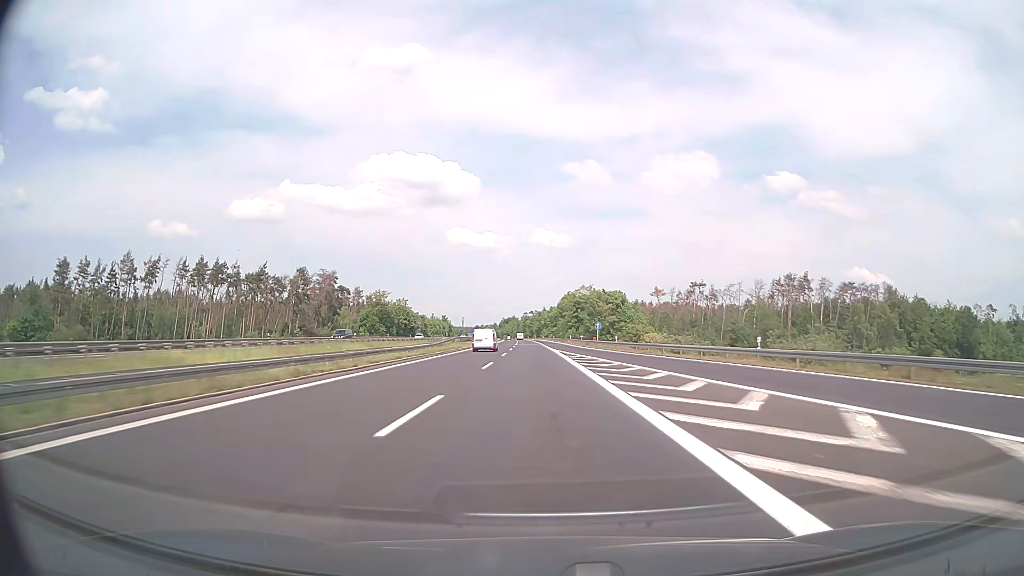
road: motorway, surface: asphalt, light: Day
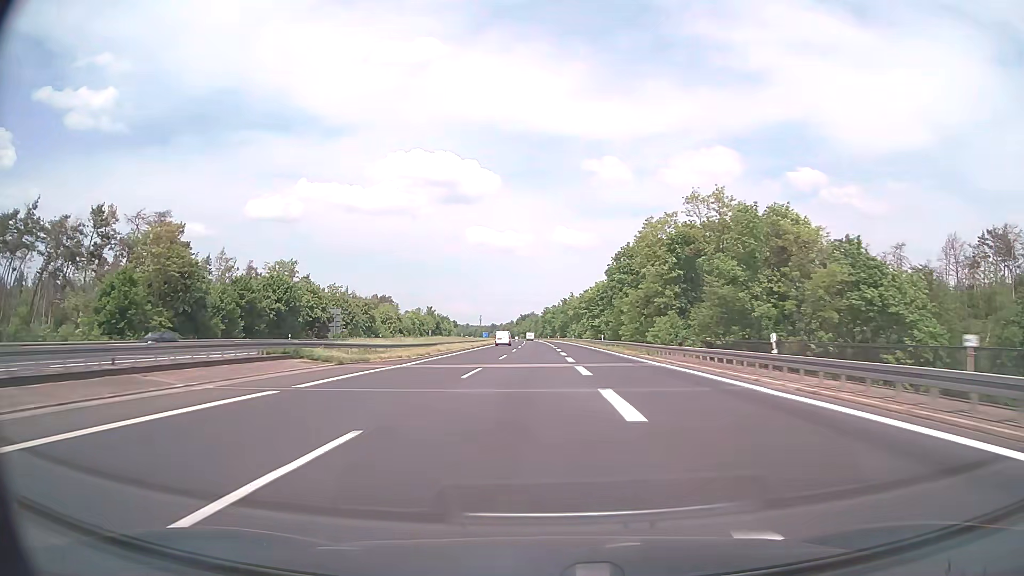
(-1.2, +95.3) m; -2°
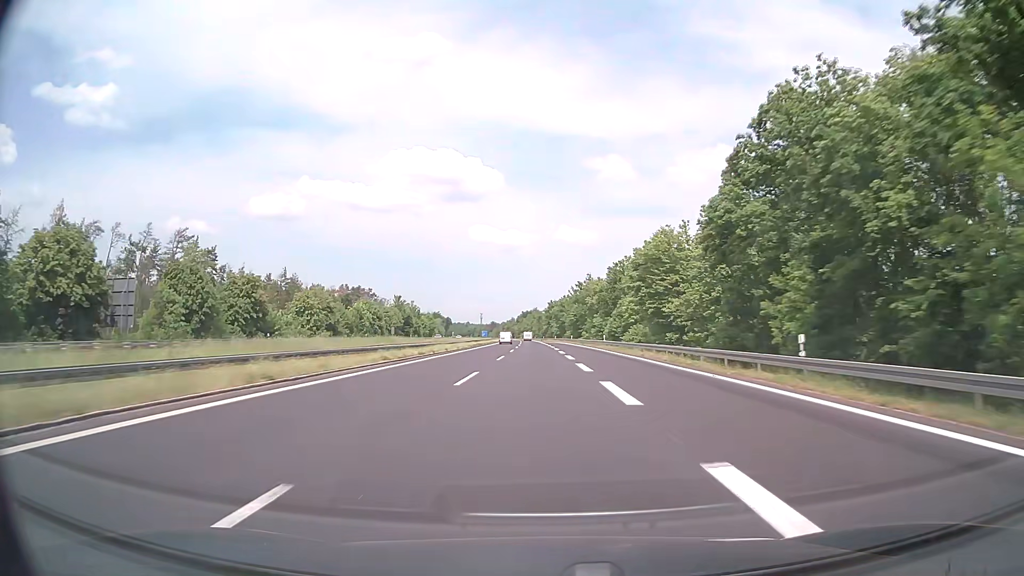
(-0.4, +57.2) m; 0°
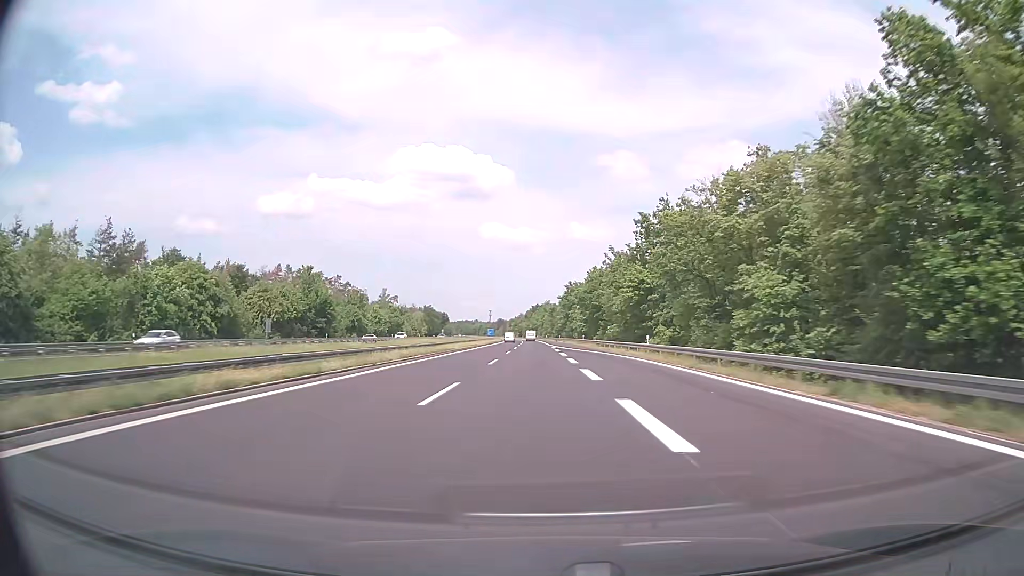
(-0.4, +76.3) m; -1°
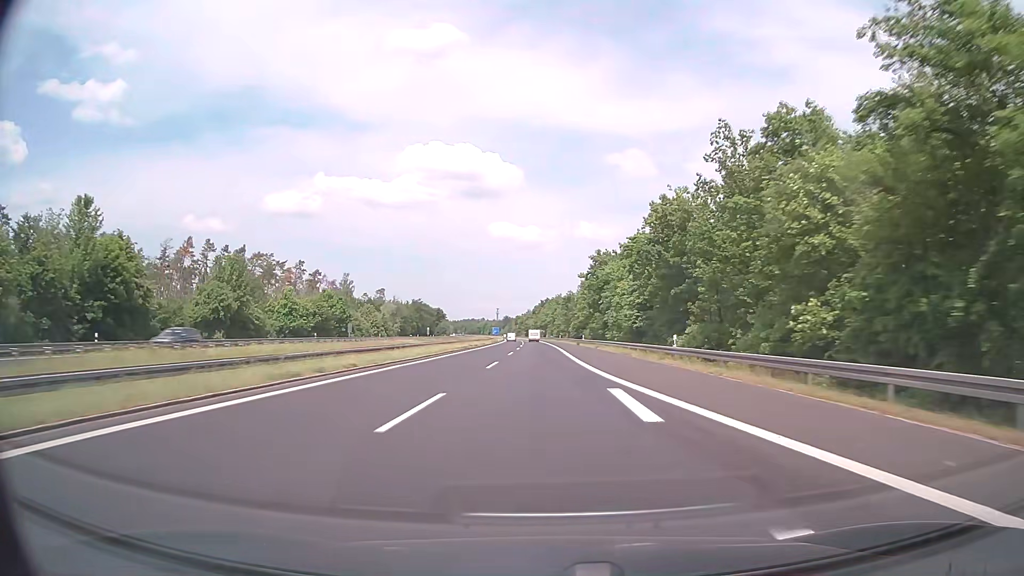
(-0.4, +57.2) m; -1°
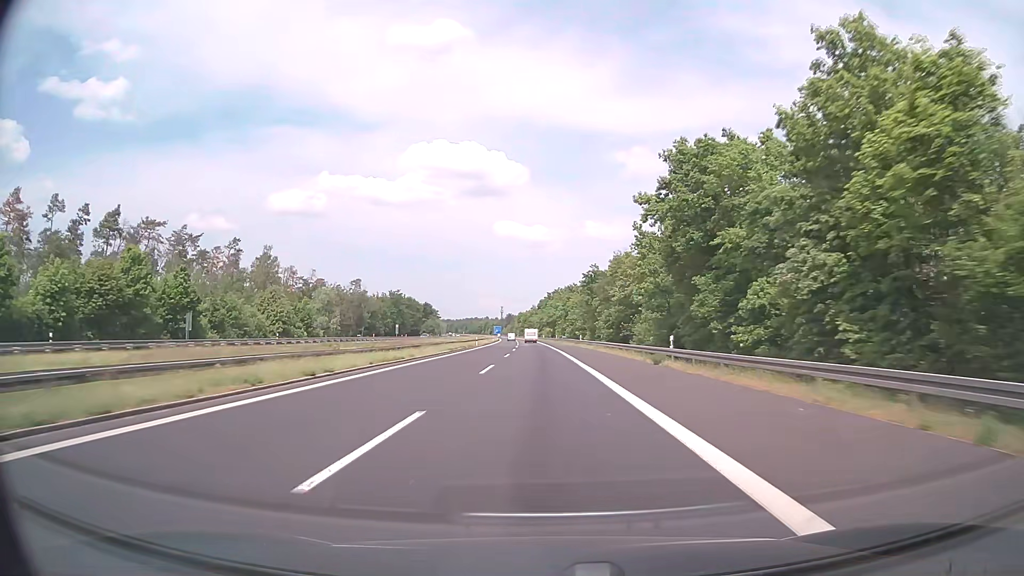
(-0.3, +57.3) m; -1°
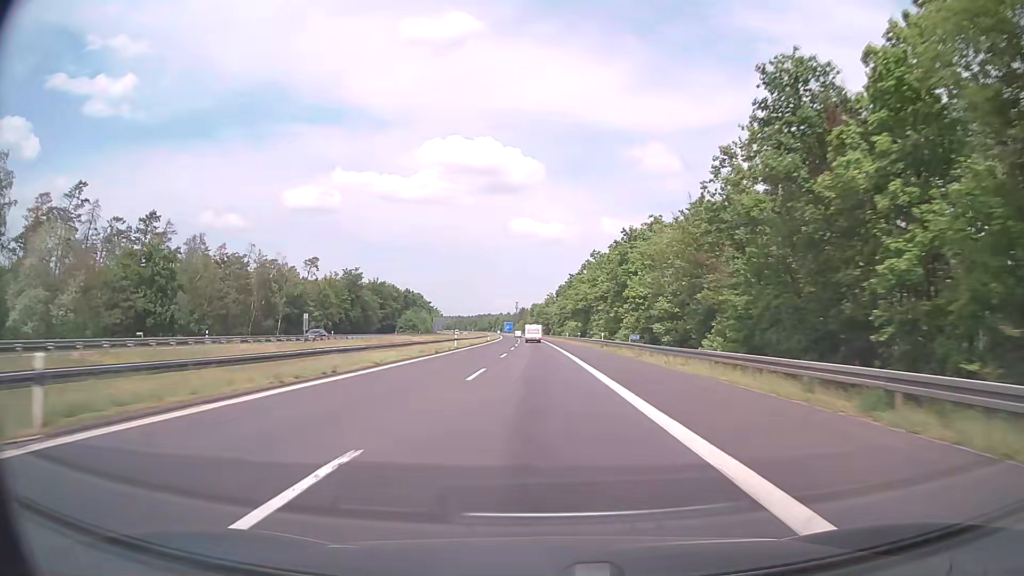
(-1.0, +75.8) m; -2°
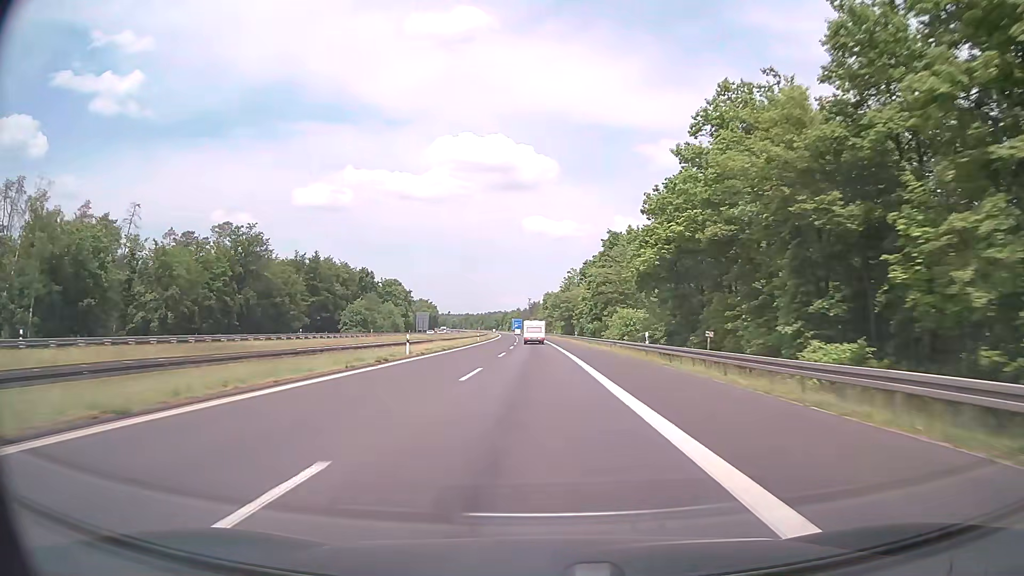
(-0.7, +71.5) m; -1°
(0, +10) (0, +20) (0, +30) (0, +40) (0, +50) (0, +60) (-1, +70) (-1, +80) (-1, +90) (-1, +100) m
